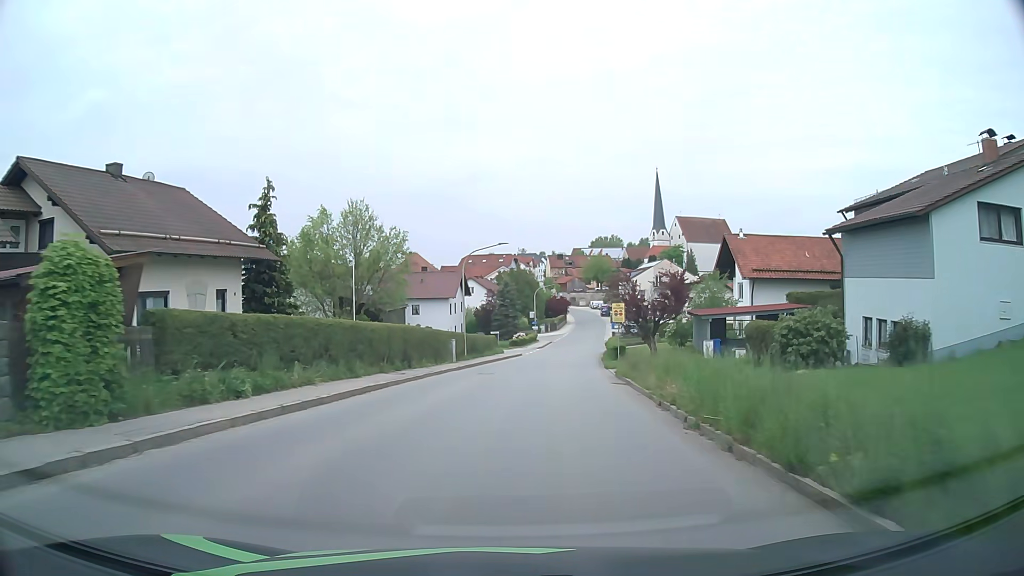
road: tertiary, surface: asphalt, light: Day
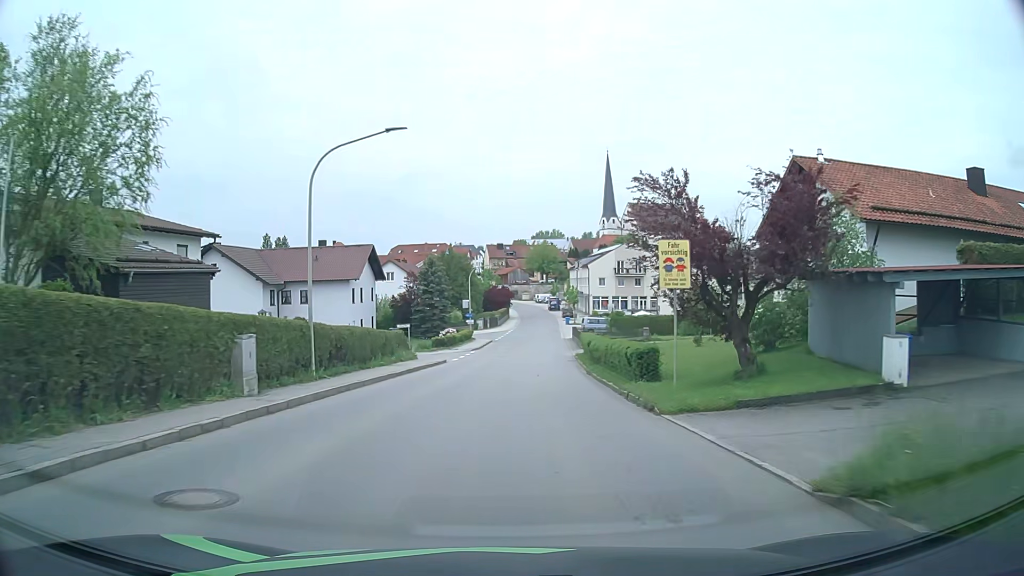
(+1.2, +22.8) m; +5°
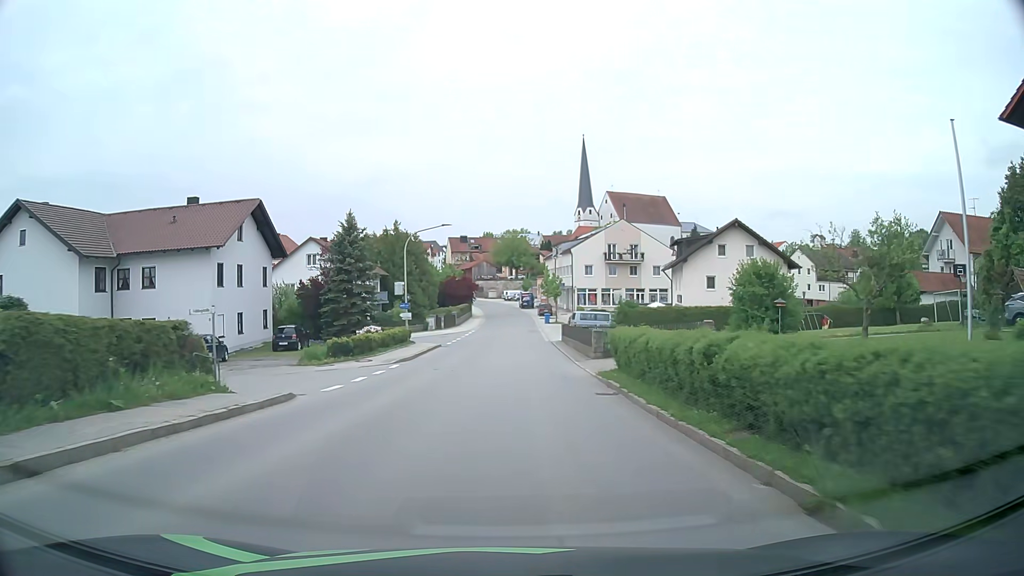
(+0.6, +22.9) m; +3°
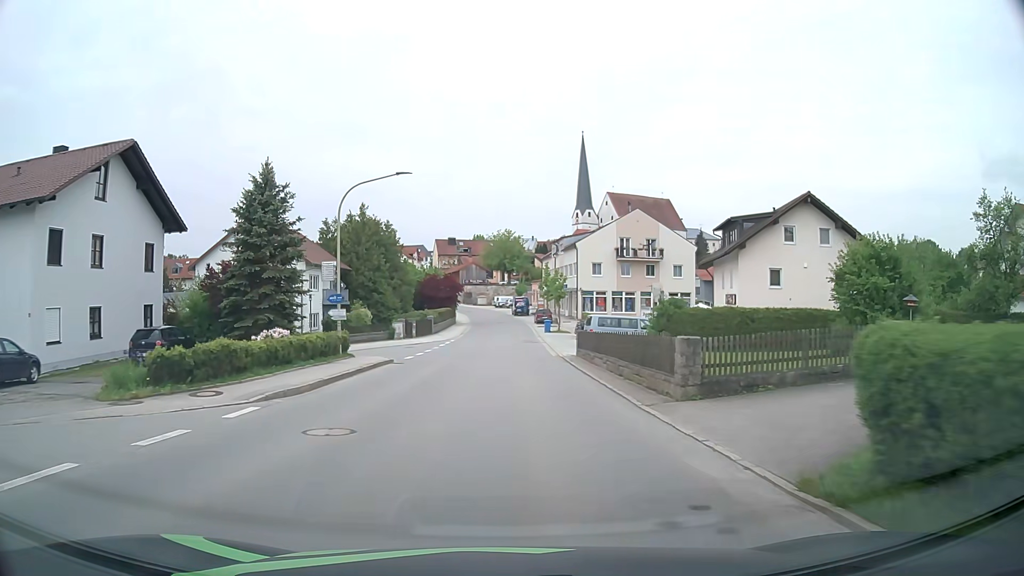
(+0.1, +15.2) m; +1°
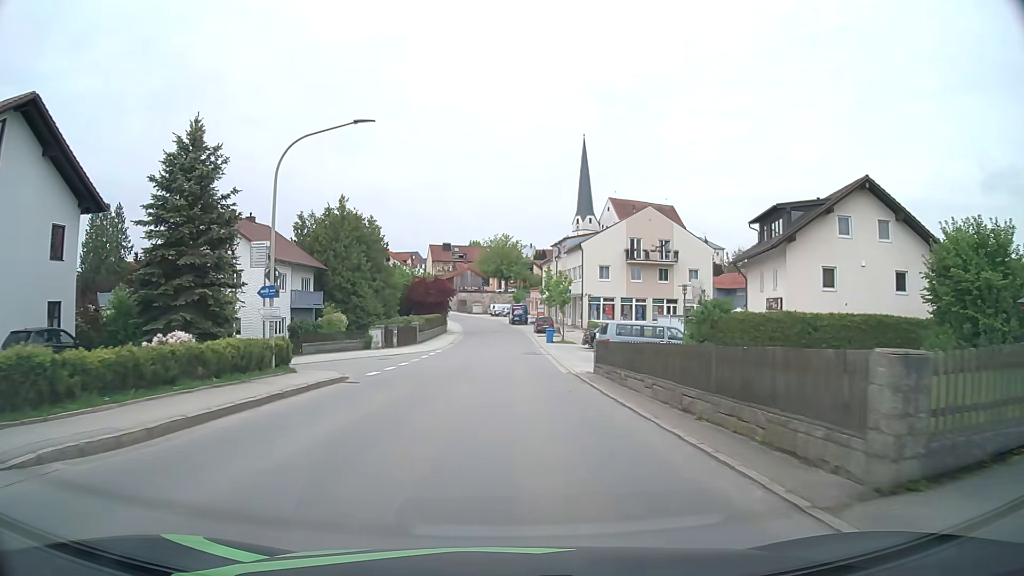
(0.0, +7.6) m; 0°
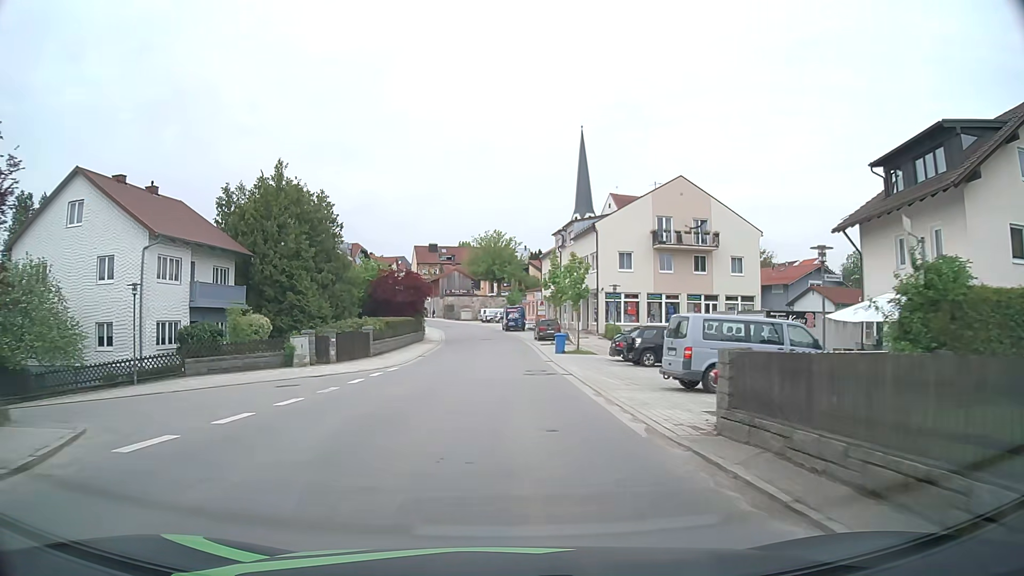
(+0.1, +15.1) m; +1°
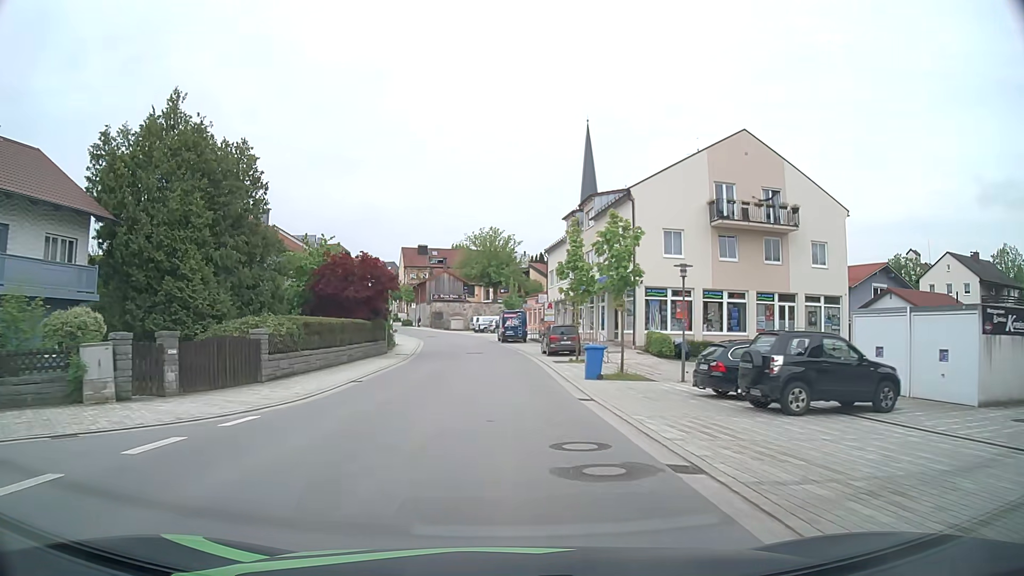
(+0.1, +15.2) m; 0°
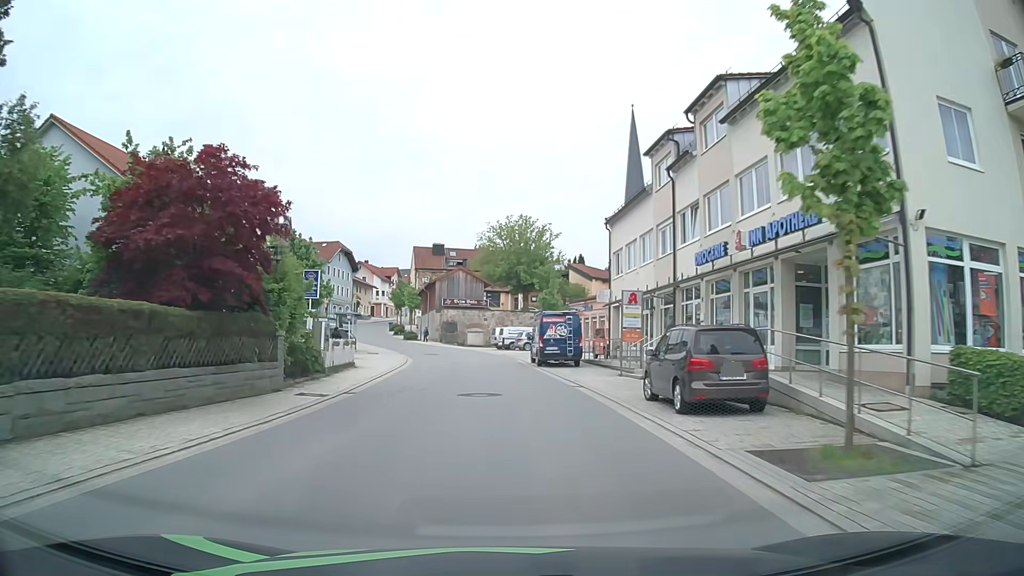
(-0.4, +22.6) m; -2°
(0, +10) (0, +20) (-1, +30) (-2, +40) (-4, +50) (-7, +59) (-11, +69) (-14, +78) (-17, +88) (-18, +98) m
